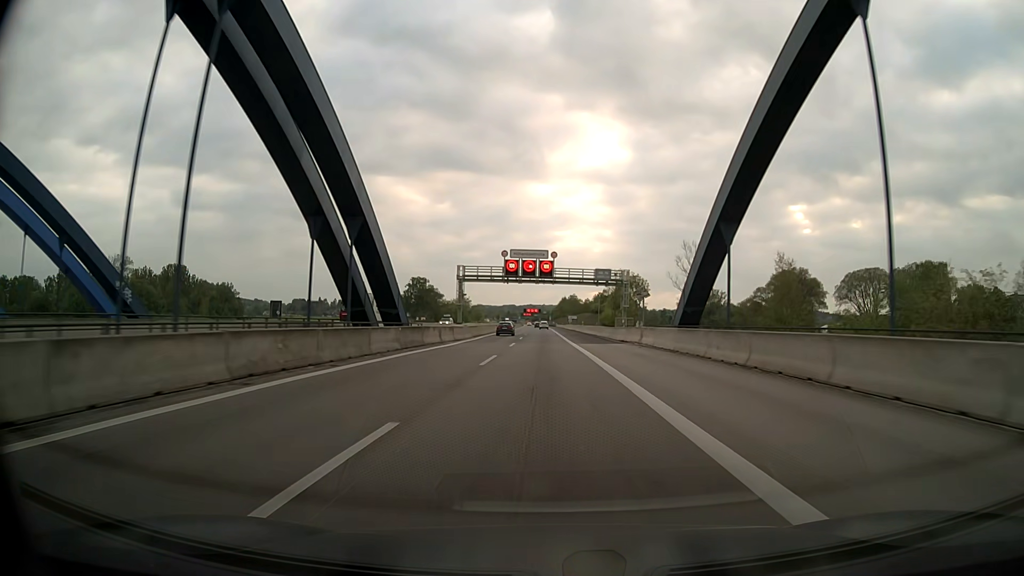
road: motorway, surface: asphalt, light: Day
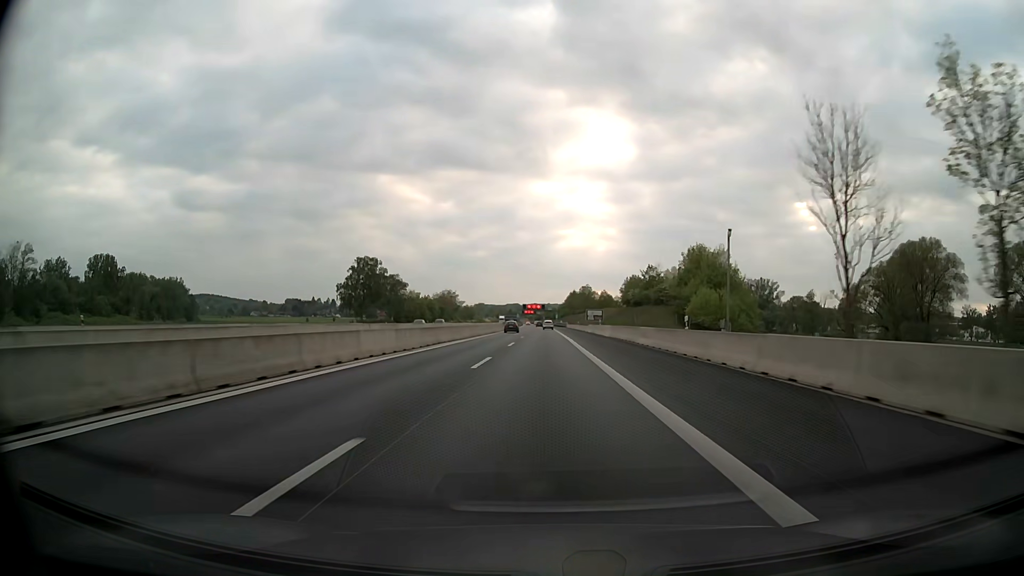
(-0.2, +73.4) m; 0°
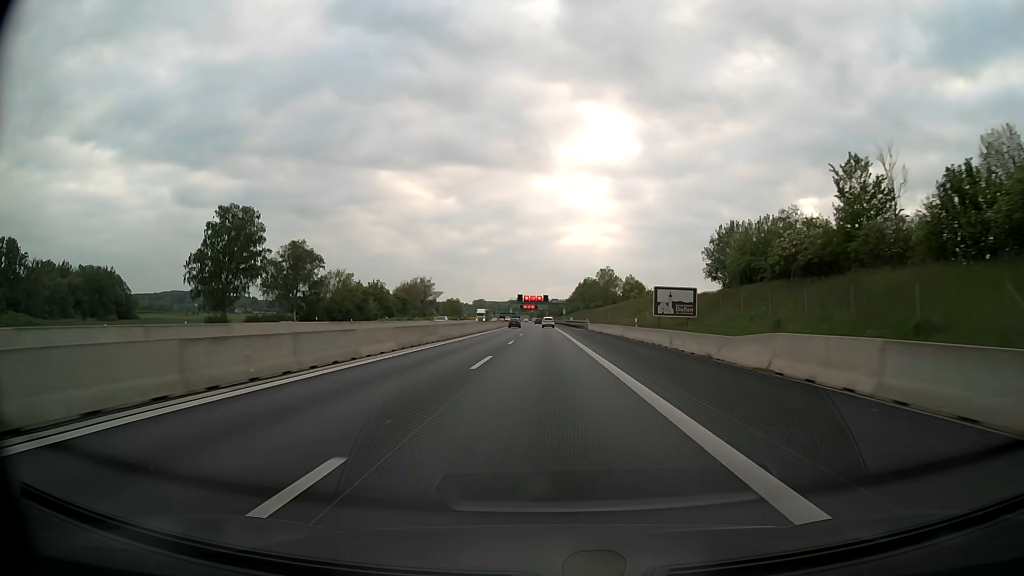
(-0.2, +73.0) m; 0°
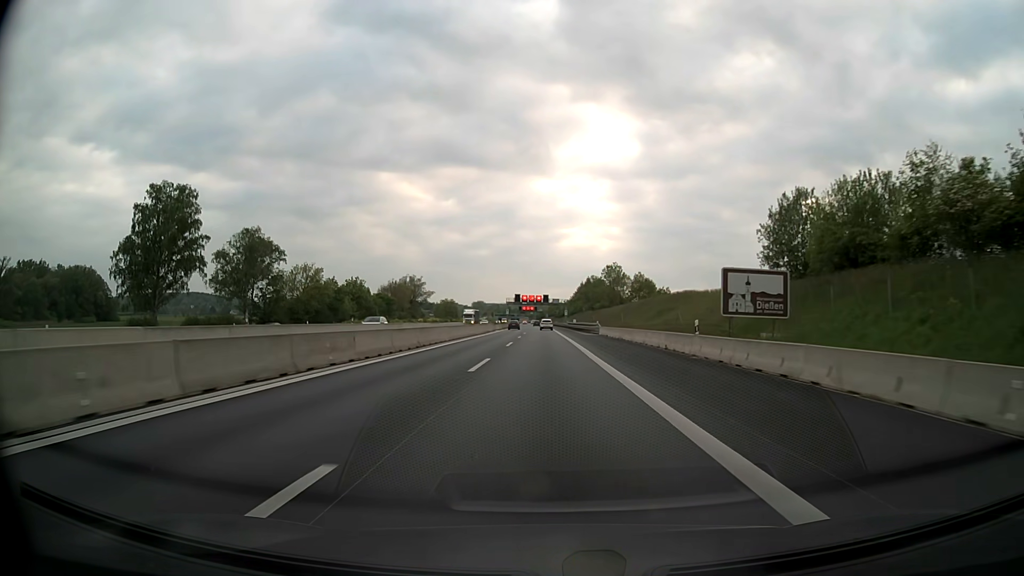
(0.0, +18.2) m; 0°
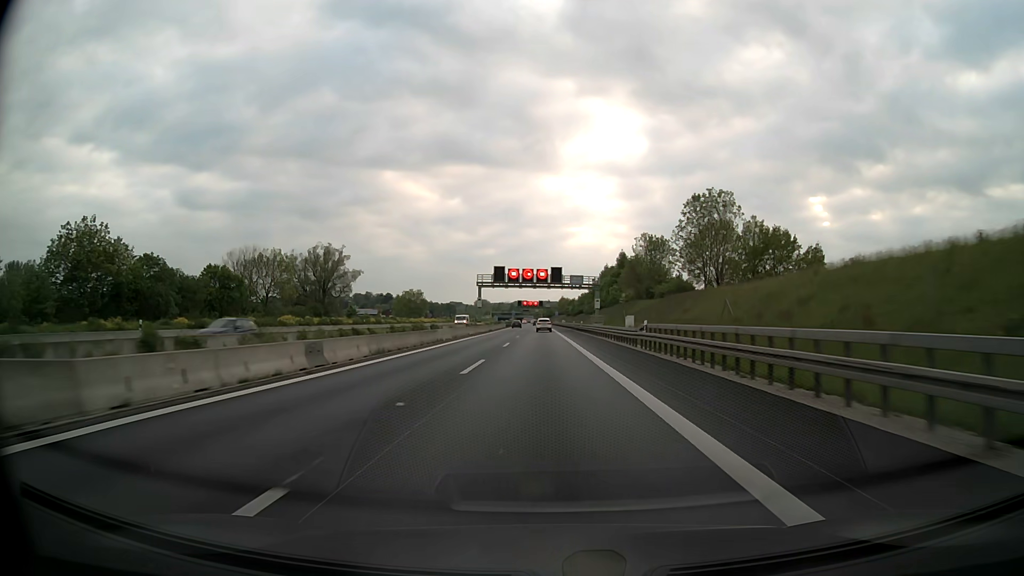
(-0.6, +91.1) m; -1°
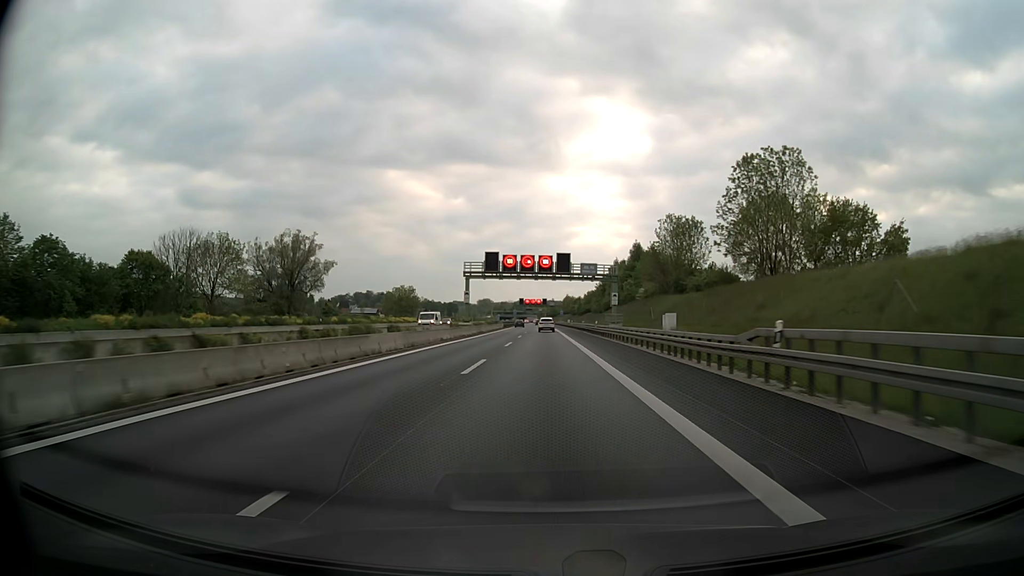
(-0.1, +18.2) m; -1°
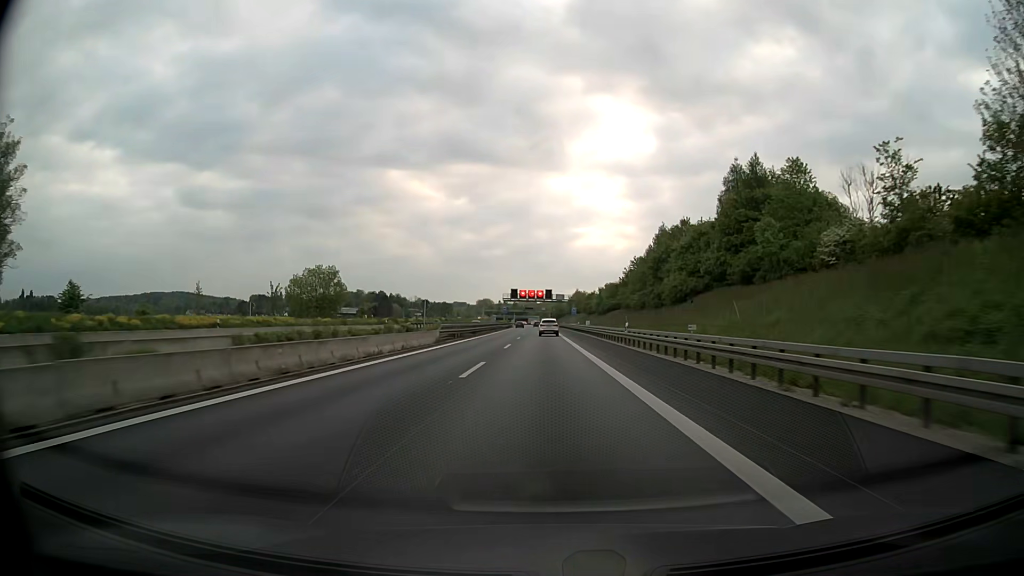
(-0.2, +72.7) m; 0°
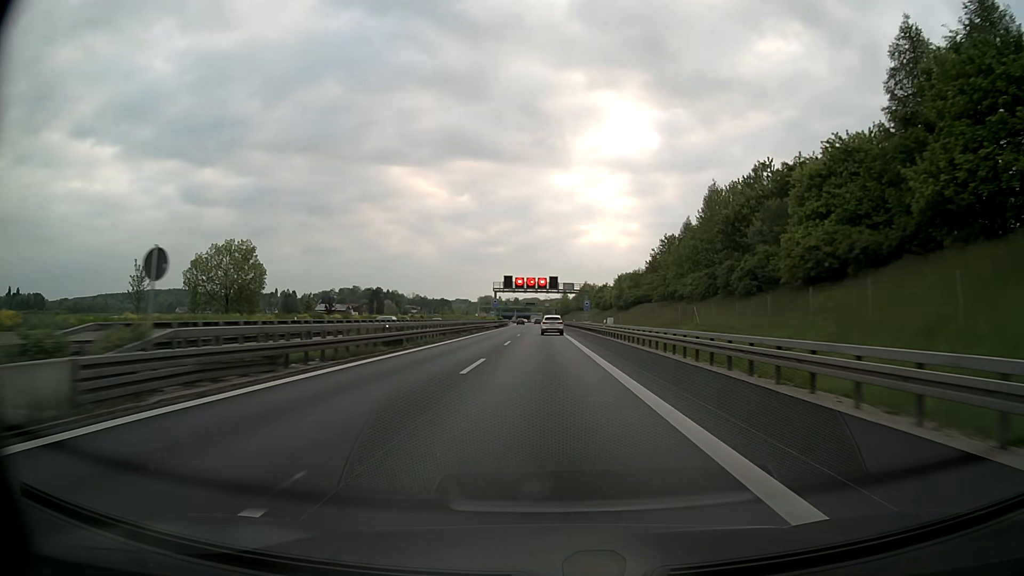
(0.0, +35.7) m; 0°
(0, +10) (0, +20) (0, +30) (0, +40) (0, +50) (0, +60) (-1, +70) (-1, +80) (-1, +90) (-2, +100) m
